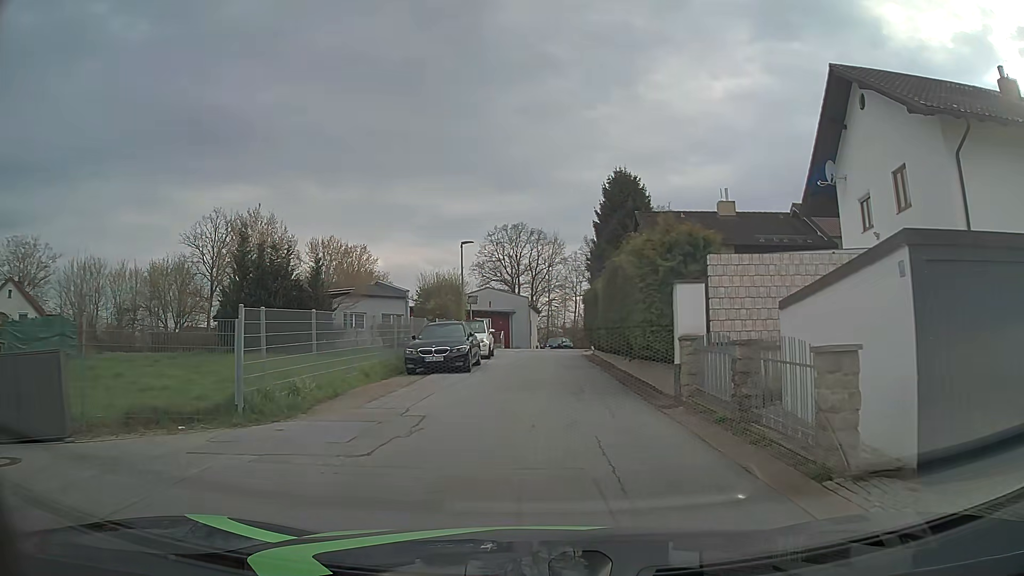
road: residential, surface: asphalt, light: Day
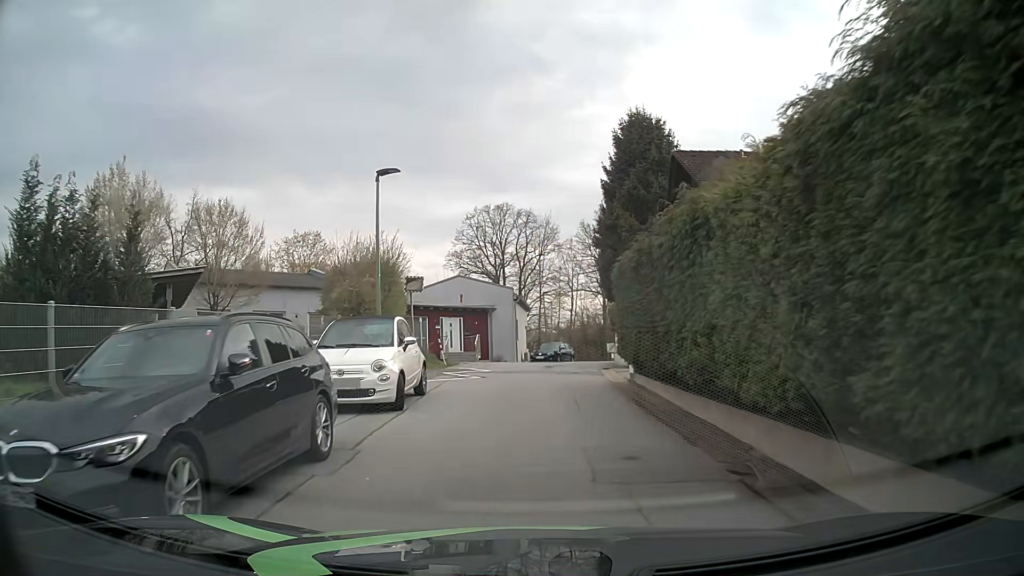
(+0.2, +15.2) m; 0°
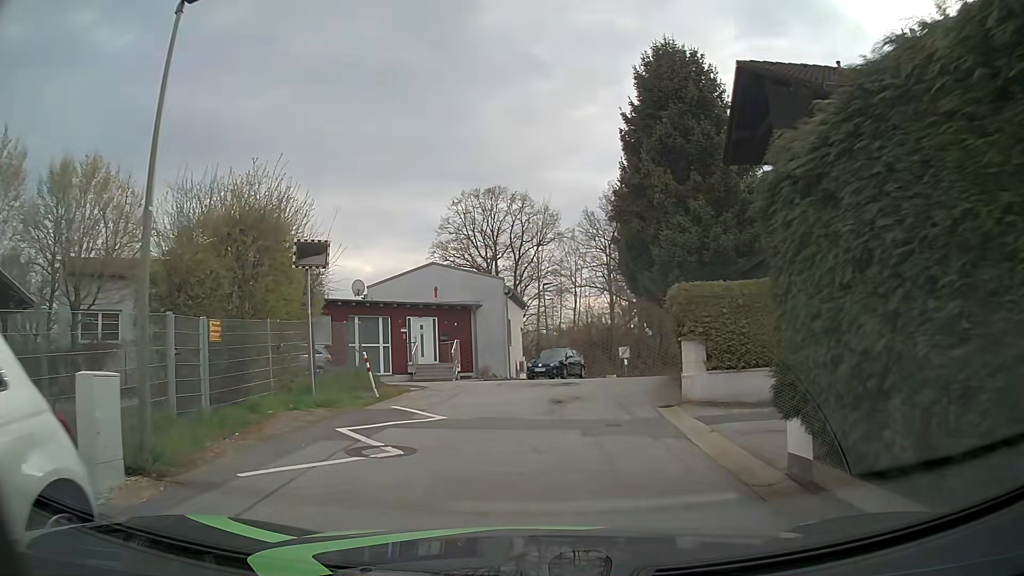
(+0.2, +10.3) m; +2°
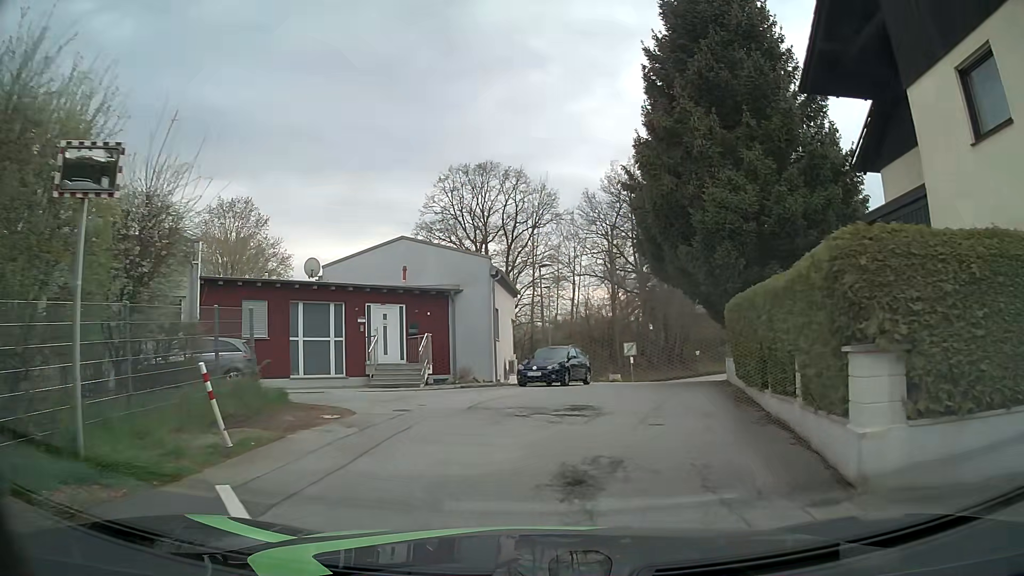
(-0.1, +6.9) m; -1°
